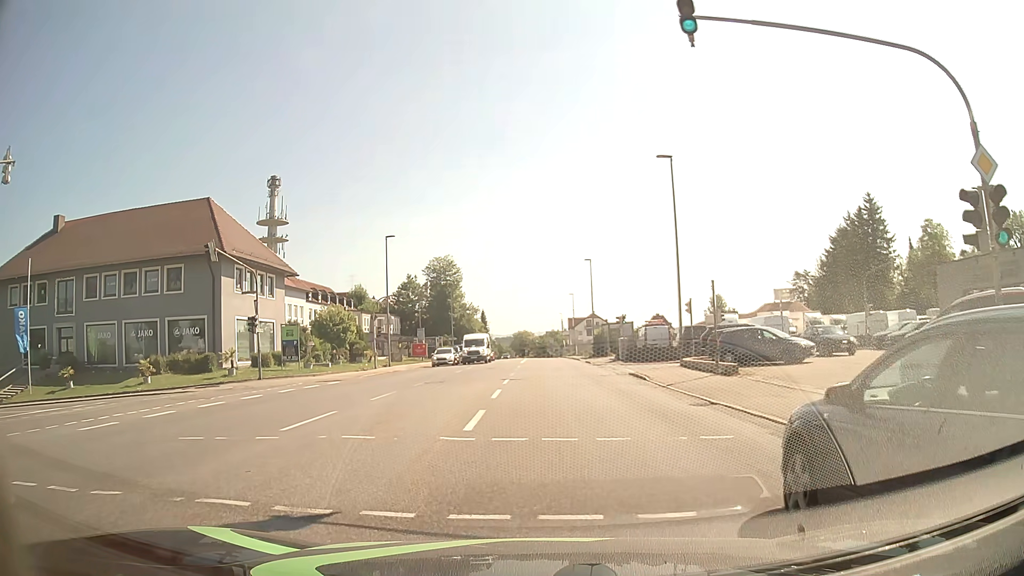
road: tertiary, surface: asphalt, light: Day
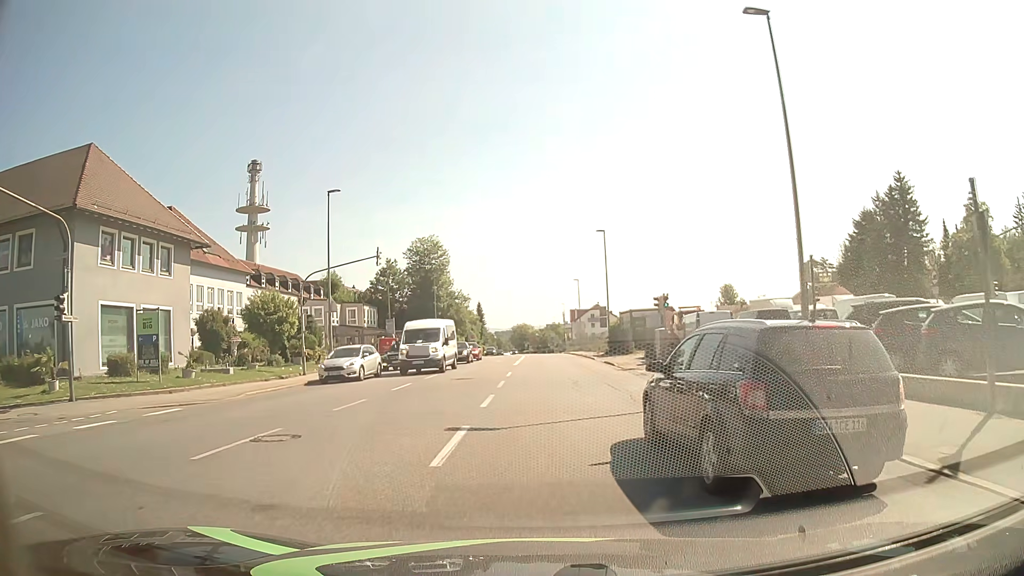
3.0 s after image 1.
(+0.1, +15.7) m; 0°
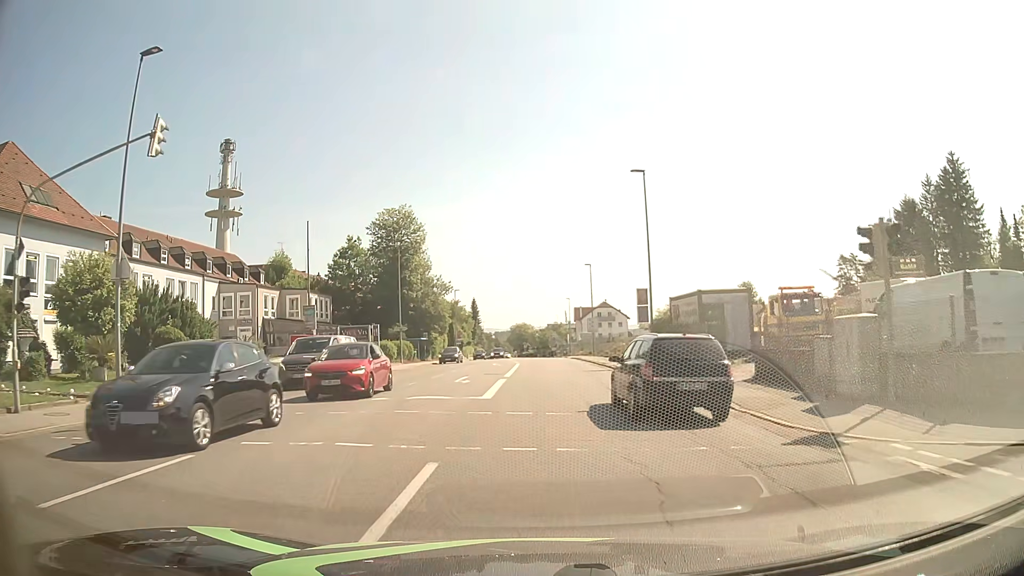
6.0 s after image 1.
(0.0, +21.2) m; 0°
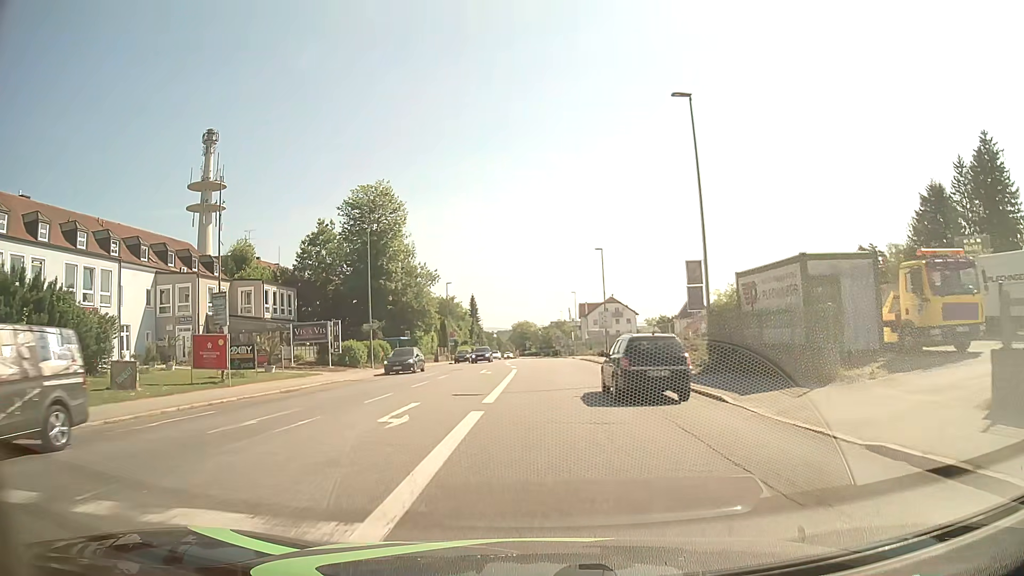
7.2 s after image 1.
(0.0, +11.6) m; 0°
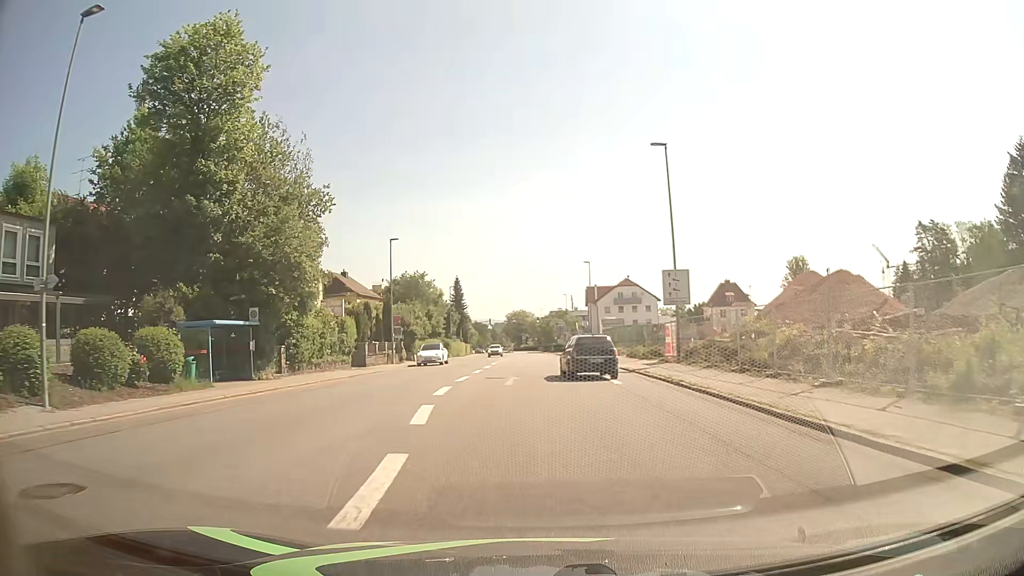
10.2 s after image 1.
(-0.1, +33.7) m; 0°
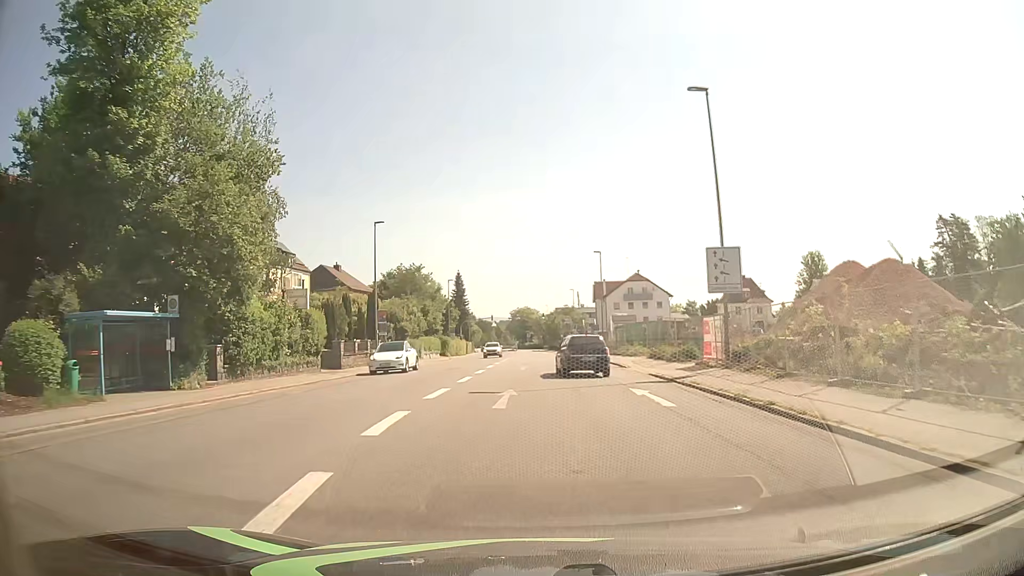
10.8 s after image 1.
(0.0, +7.3) m; 0°
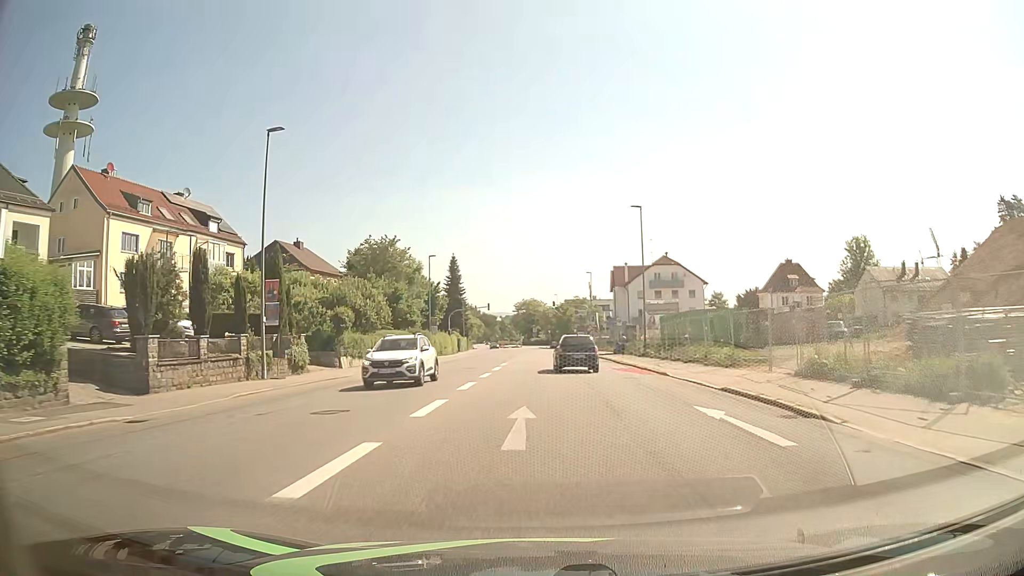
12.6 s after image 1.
(-0.3, +22.0) m; 0°
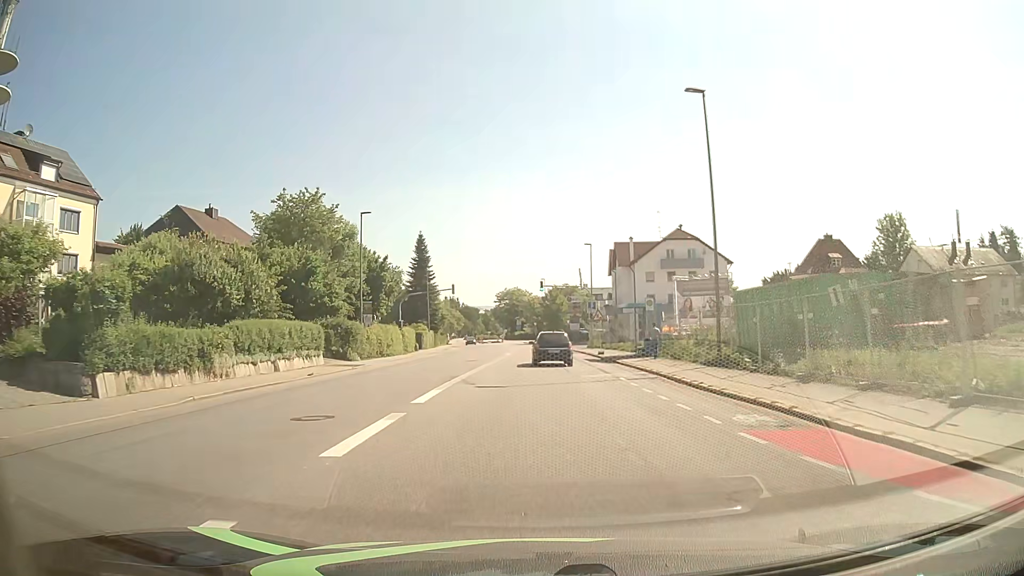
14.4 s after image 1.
(+0.2, +21.8) m; +1°
(0, +10) (0, +20) (0, +30) (0, +40) (0, +50) (-1, +60) (-1, +70) (-1, +80) (-2, +90) (-3, +100) m
